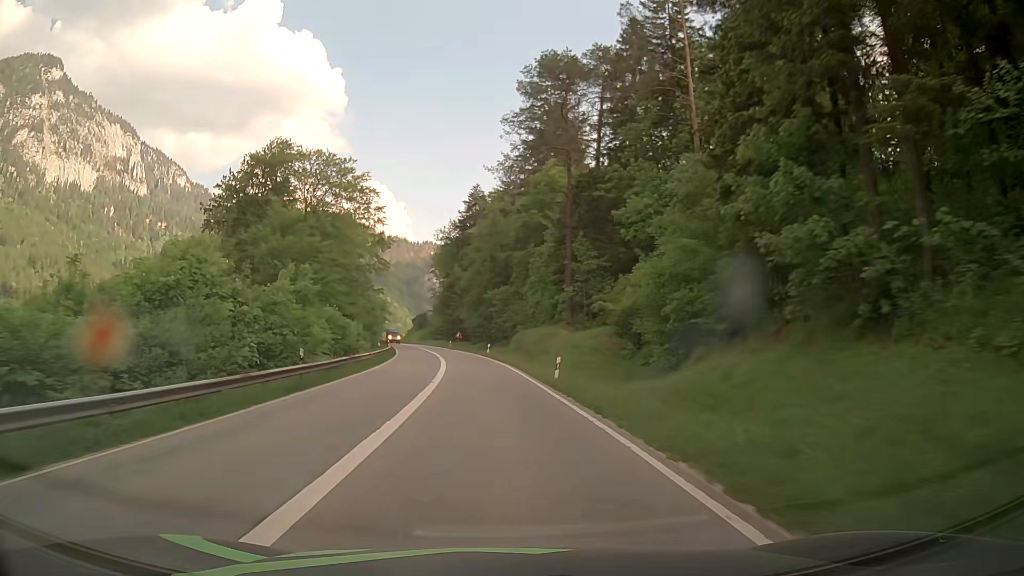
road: primary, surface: asphalt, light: Day
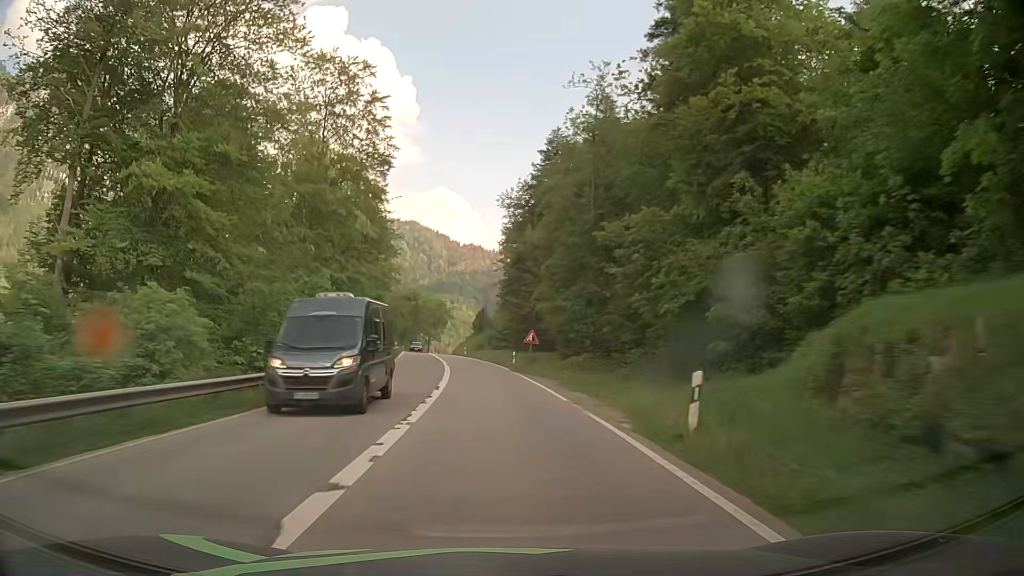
(-2.8, +48.8) m; -6°
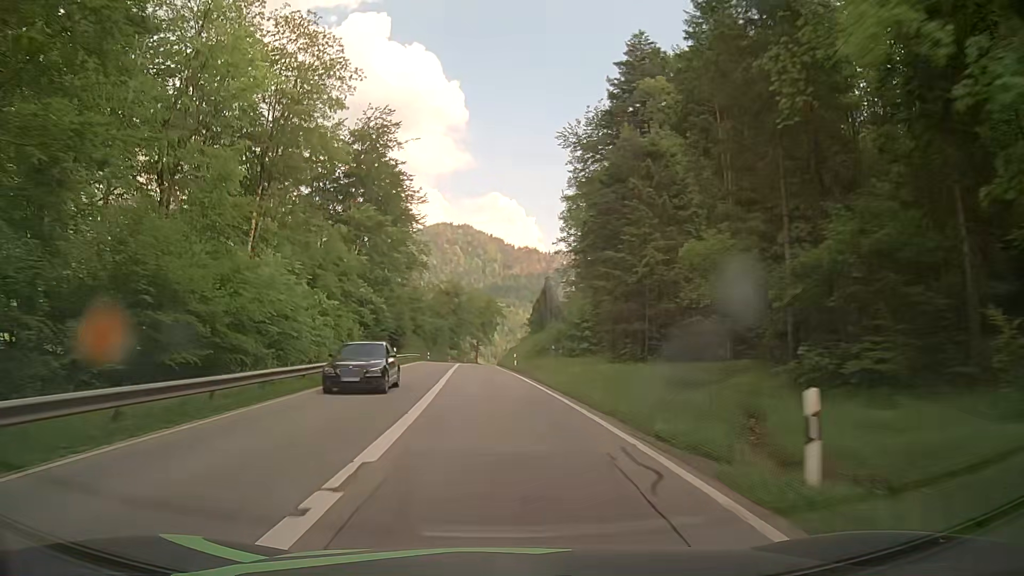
(-1.5, +36.9) m; -5°
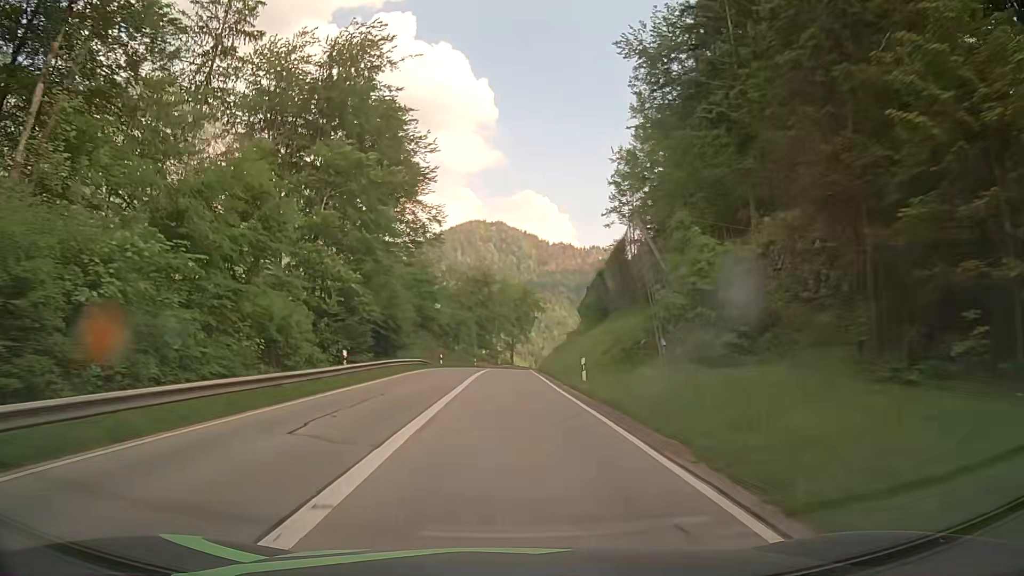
(-0.8, +24.7) m; -3°
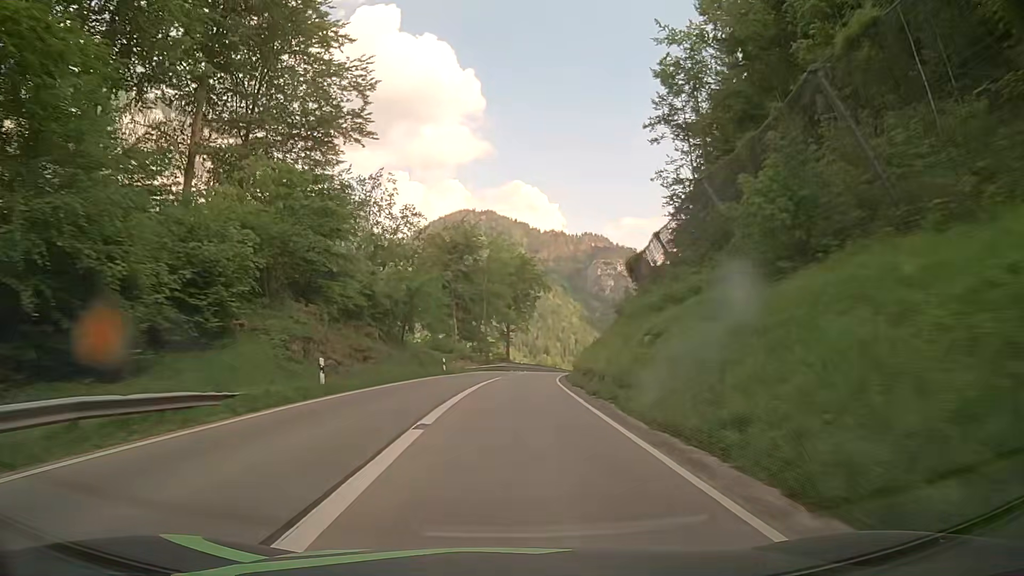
(-0.3, +37.4) m; +1°
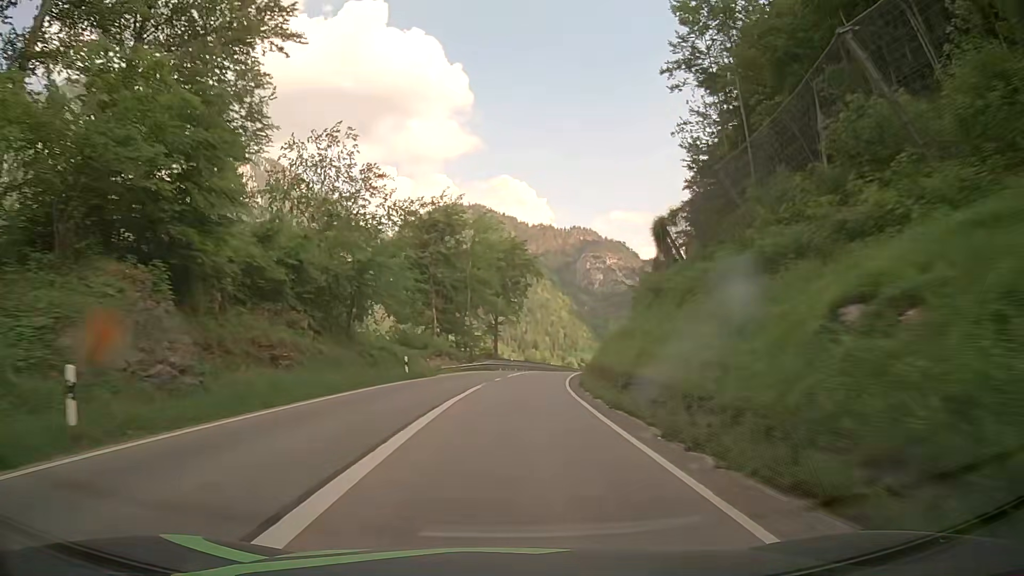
(+0.1, +12.5) m; +1°
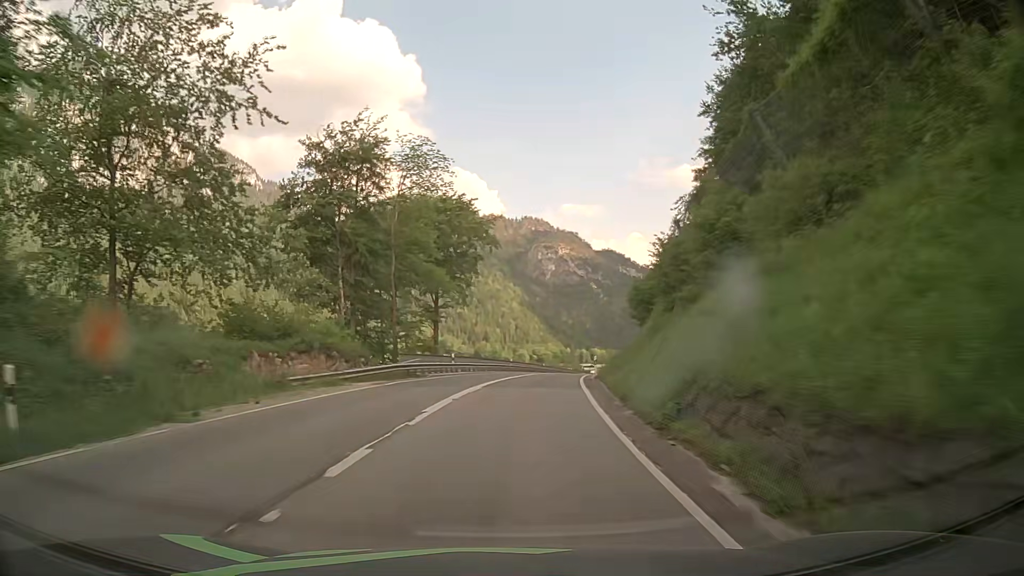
(+0.6, +25.2) m; +3°
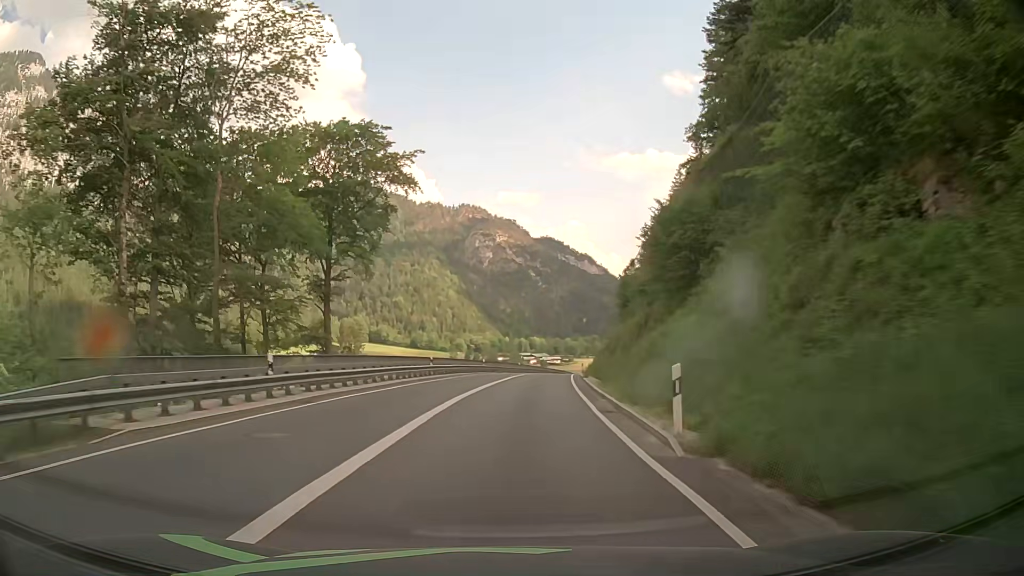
(+1.5, +25.2) m; +6°
